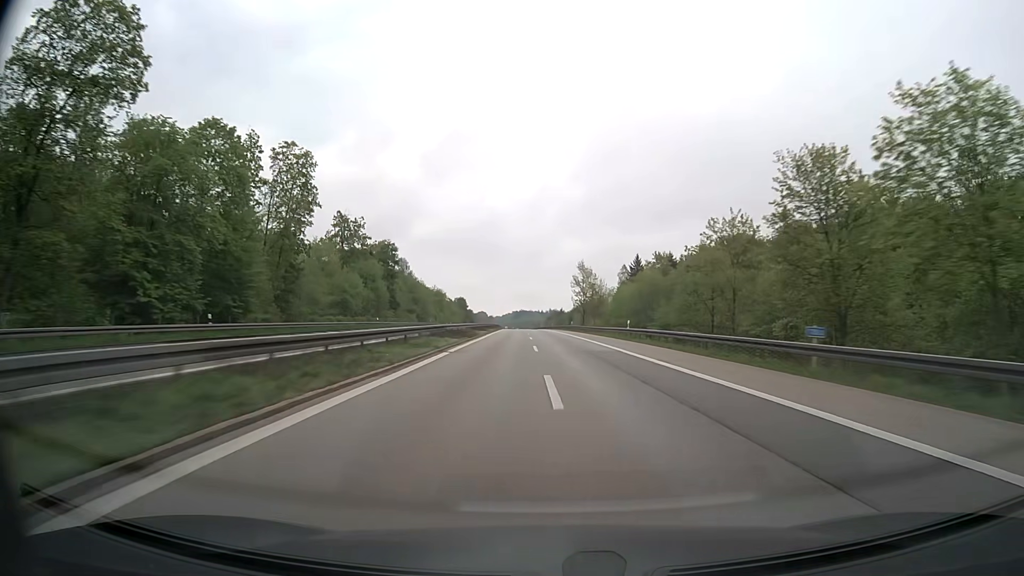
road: motorway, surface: asphalt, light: Day
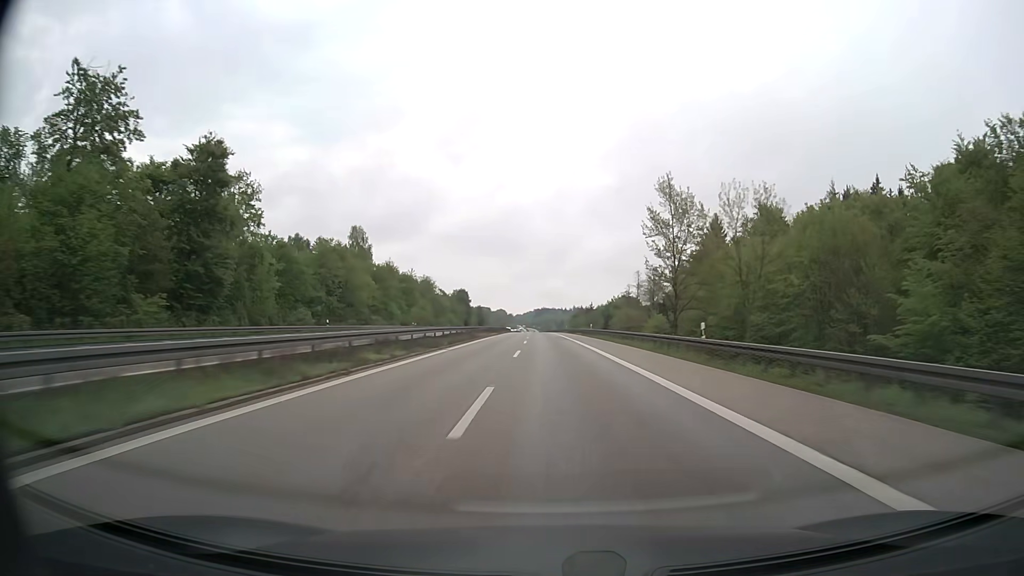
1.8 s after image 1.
(-1.2, +74.3) m; -2°
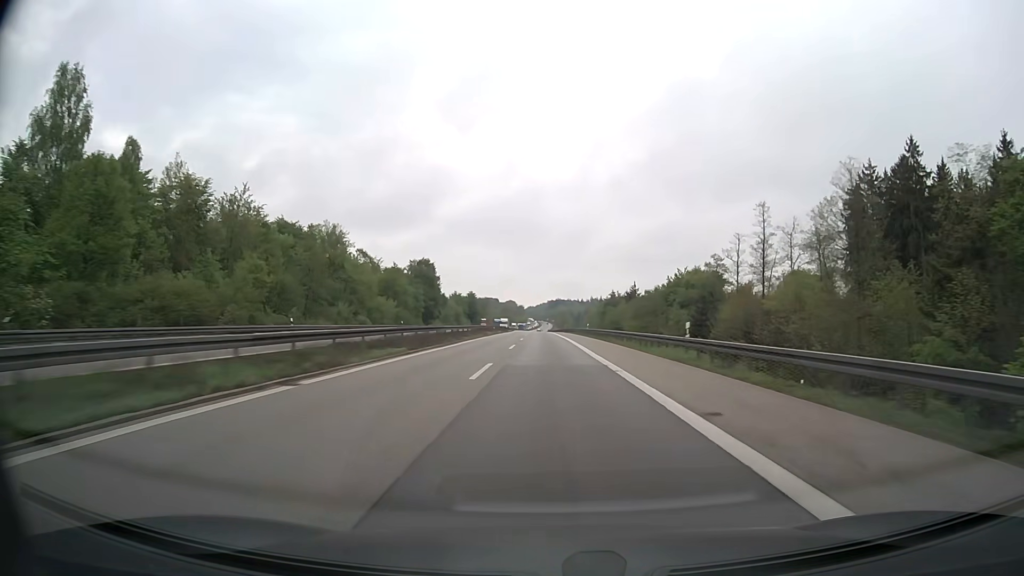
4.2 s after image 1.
(-0.9, +100.5) m; -1°
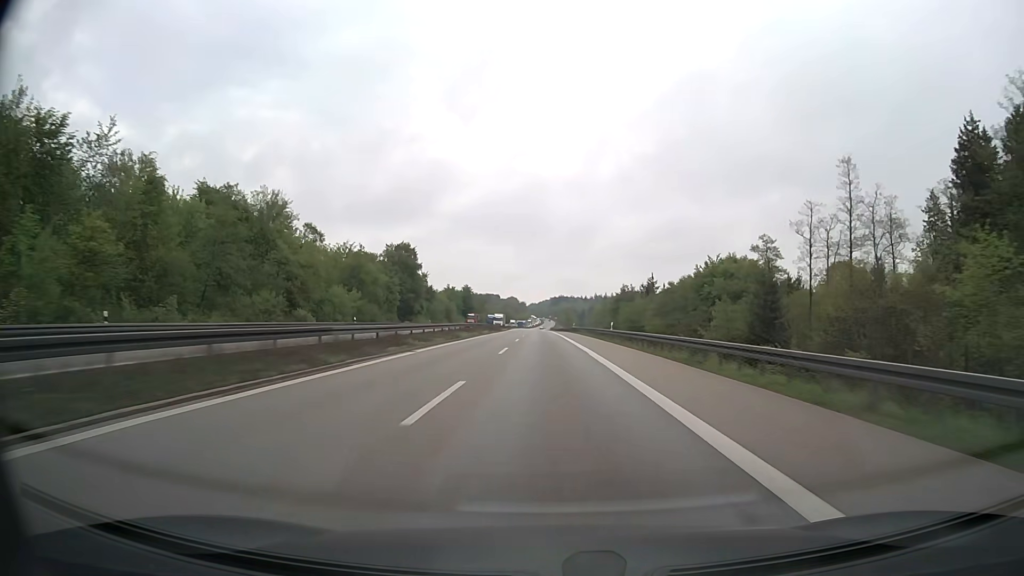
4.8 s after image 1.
(0.0, +25.3) m; 0°
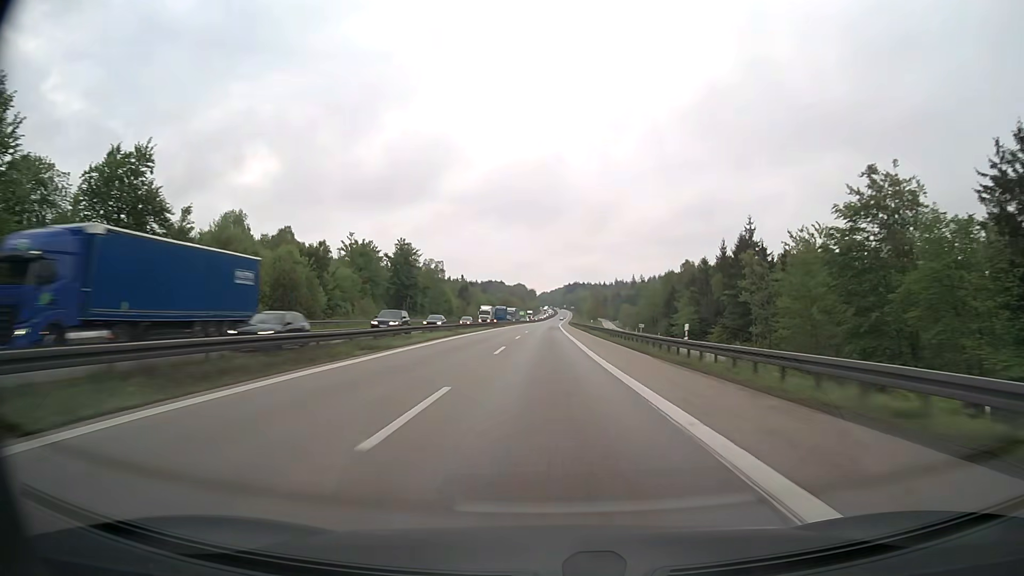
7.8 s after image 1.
(-1.4, +128.0) m; -1°
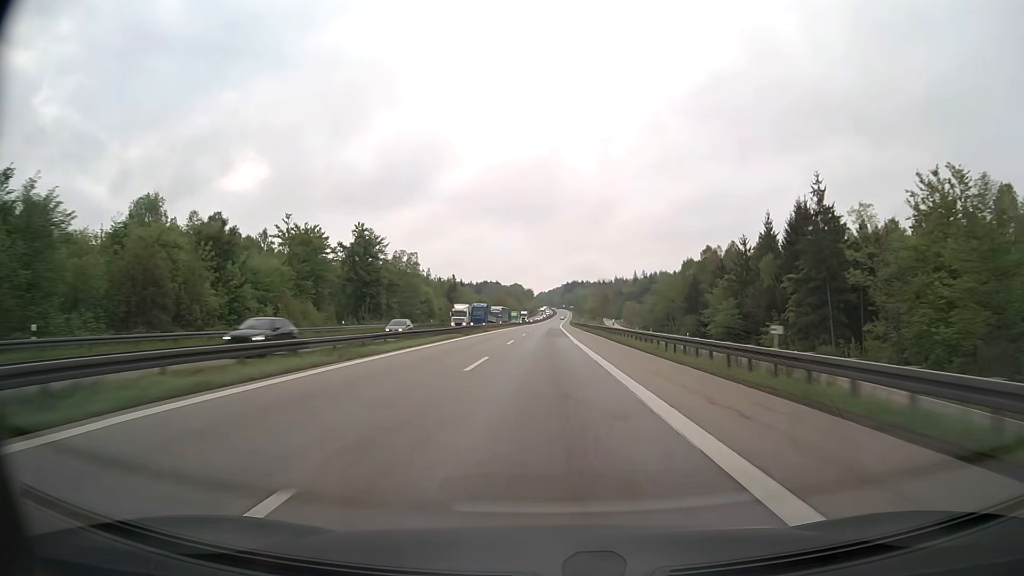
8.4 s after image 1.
(0.0, +25.9) m; 0°
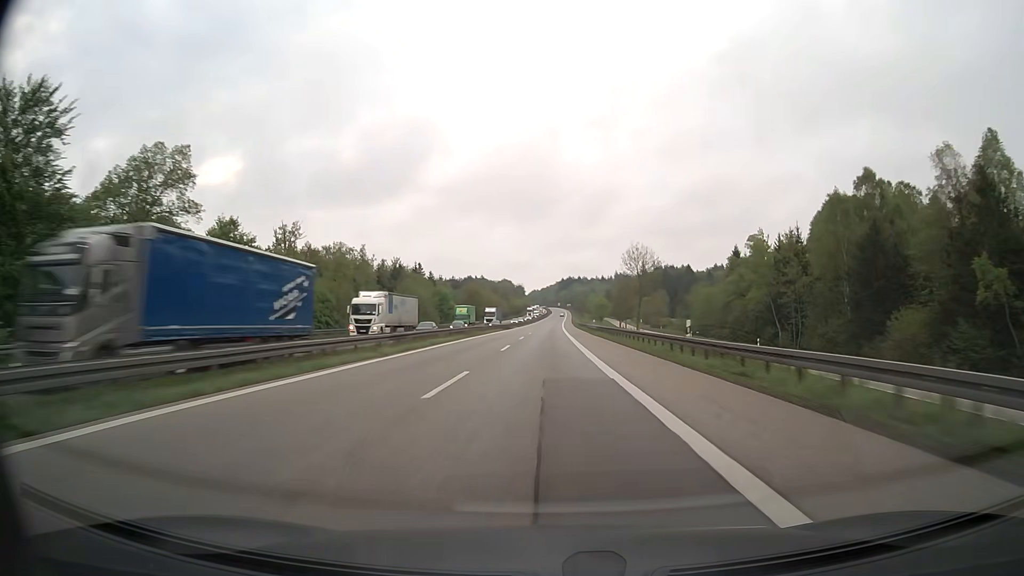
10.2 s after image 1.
(+0.1, +77.8) m; 0°
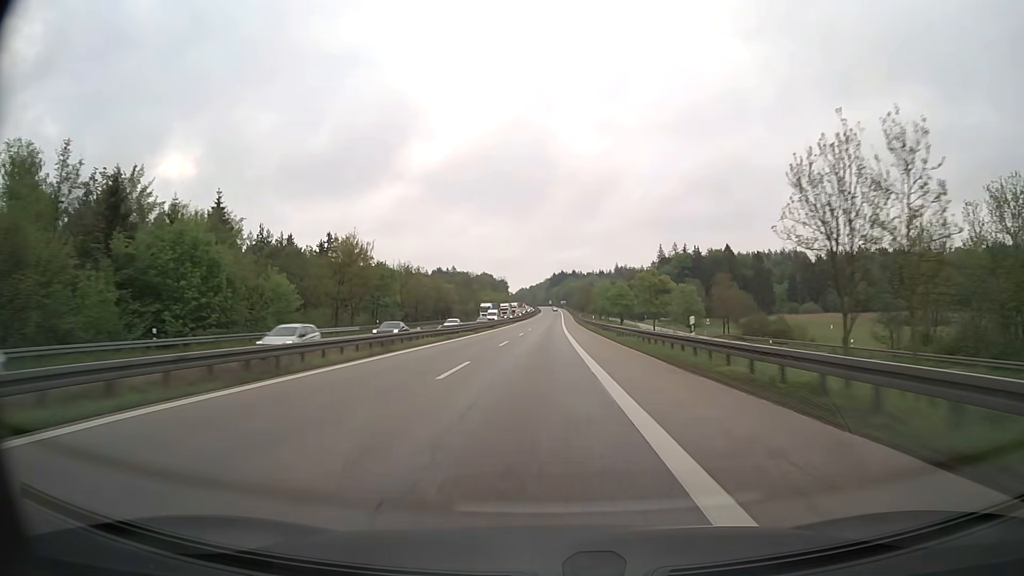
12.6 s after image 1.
(+1.4, +104.5) m; +1°
(0, +10) (0, +20) (0, +30) (0, +40) (0, +50) (0, +60) (0, +70) (0, +80) (0, +90) (0, +100) m
